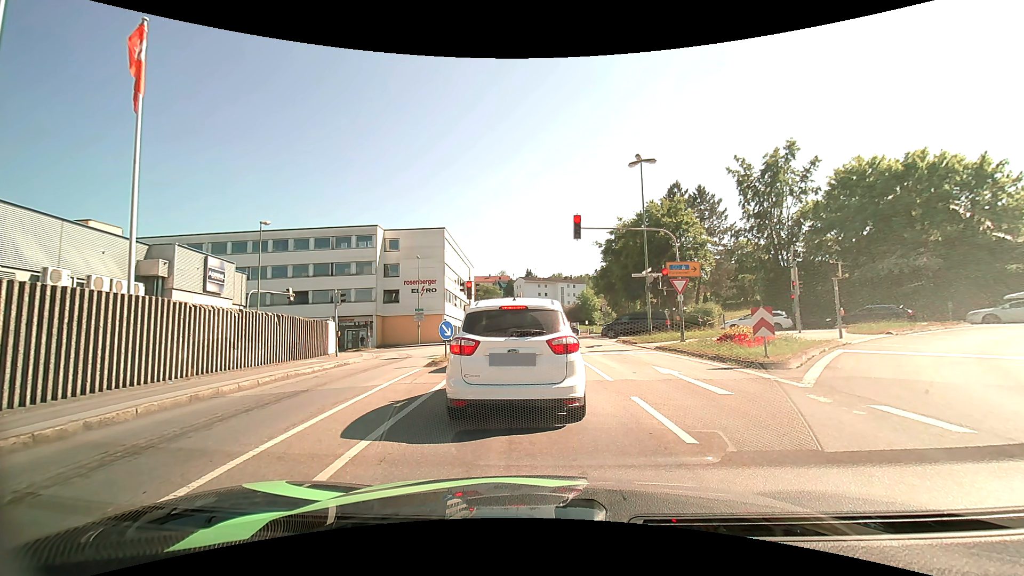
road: tertiary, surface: asphalt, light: Day
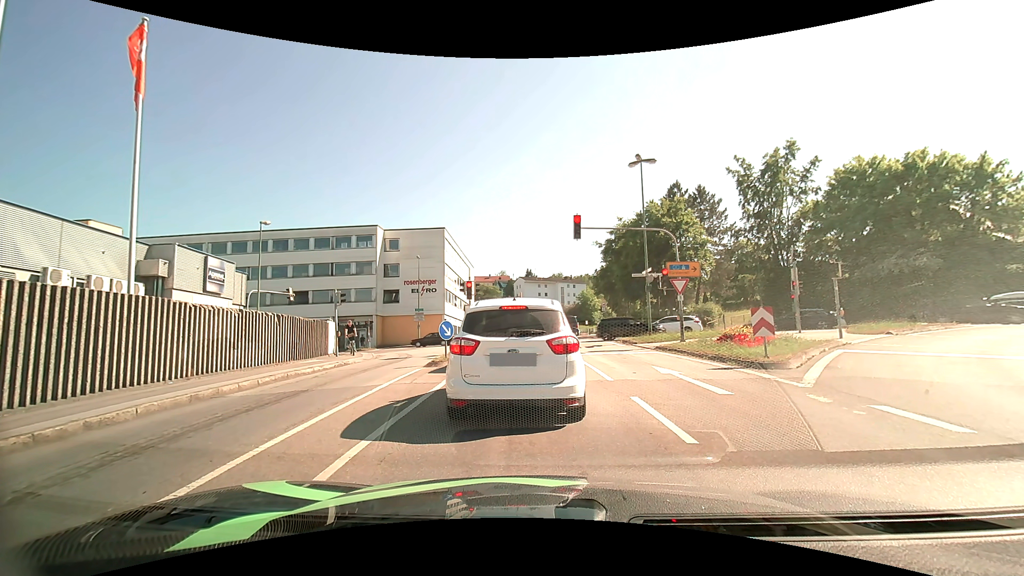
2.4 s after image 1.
(0.0, 0.0) m; 0°
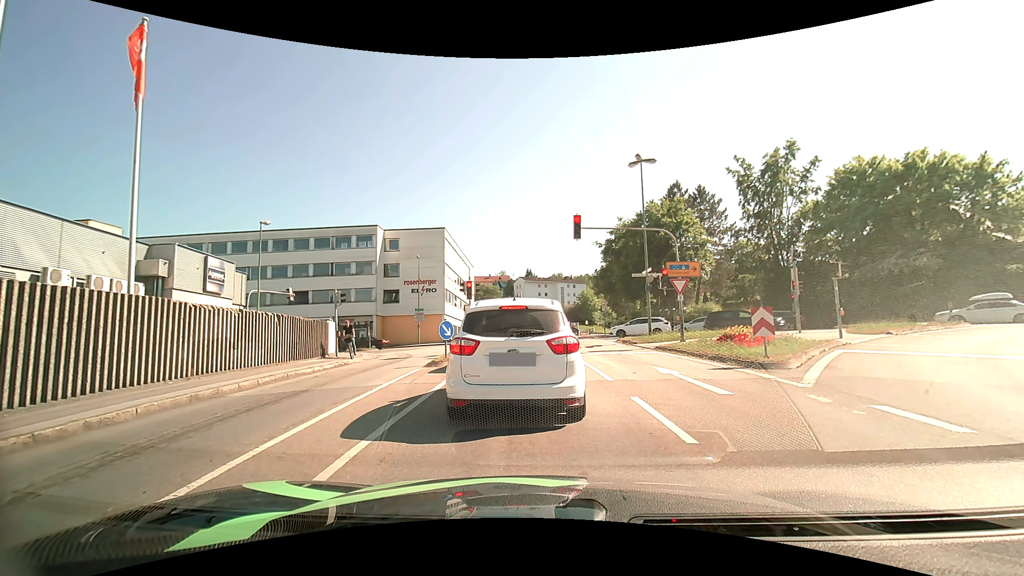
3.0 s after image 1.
(0.0, 0.0) m; 0°
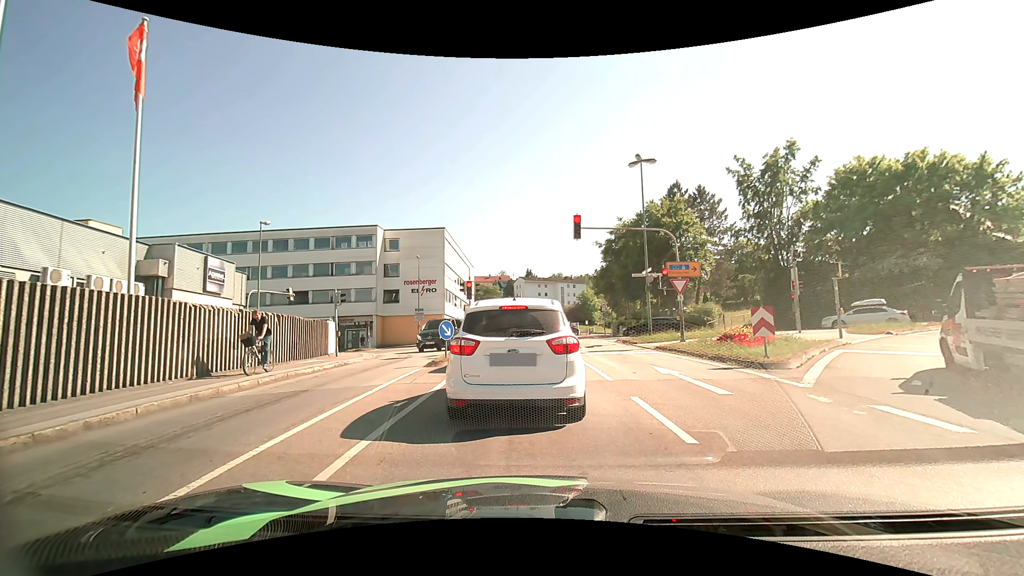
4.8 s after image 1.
(0.0, 0.0) m; 0°
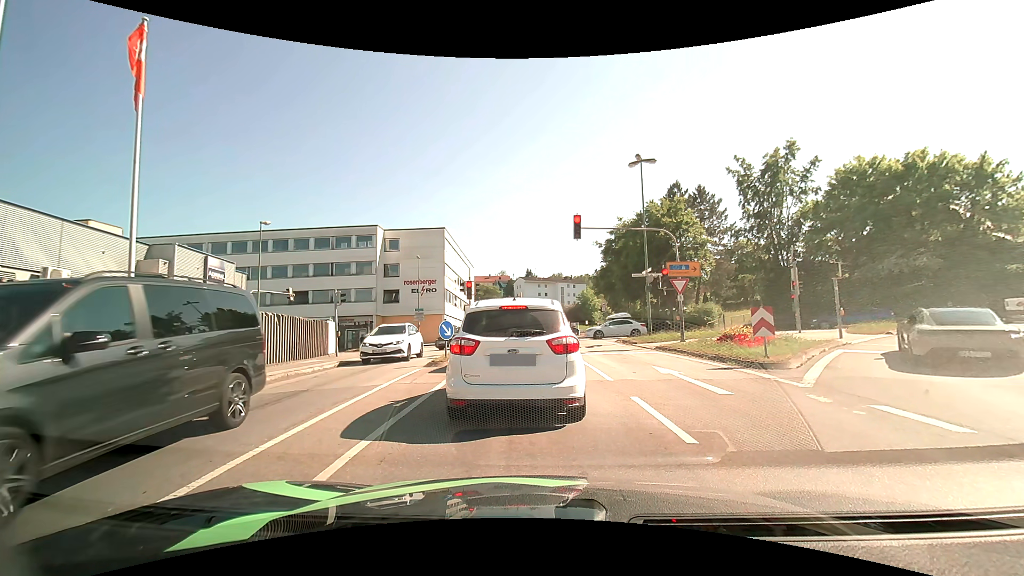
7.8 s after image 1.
(0.0, 0.0) m; 0°
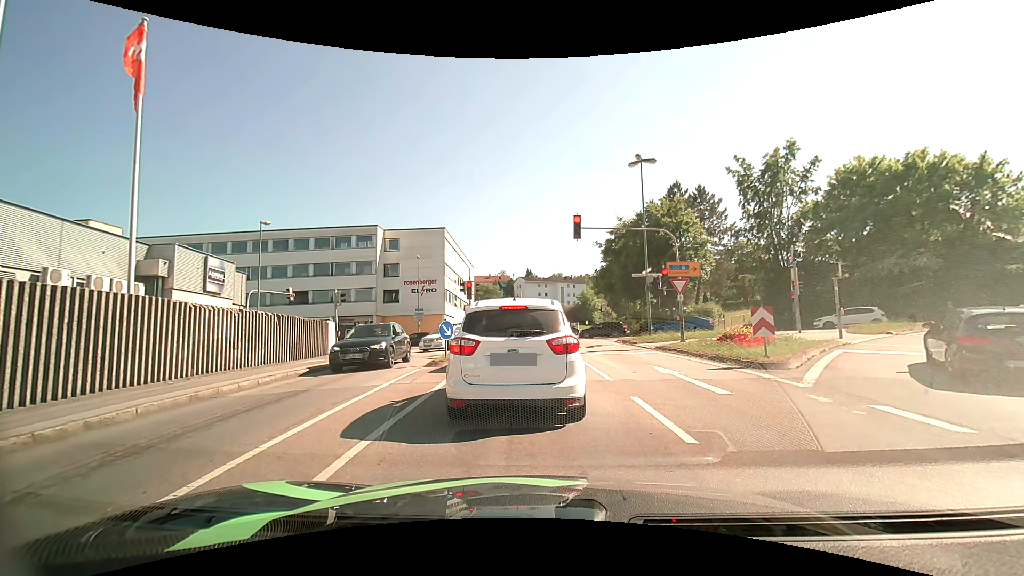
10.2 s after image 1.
(0.0, 0.0) m; 0°
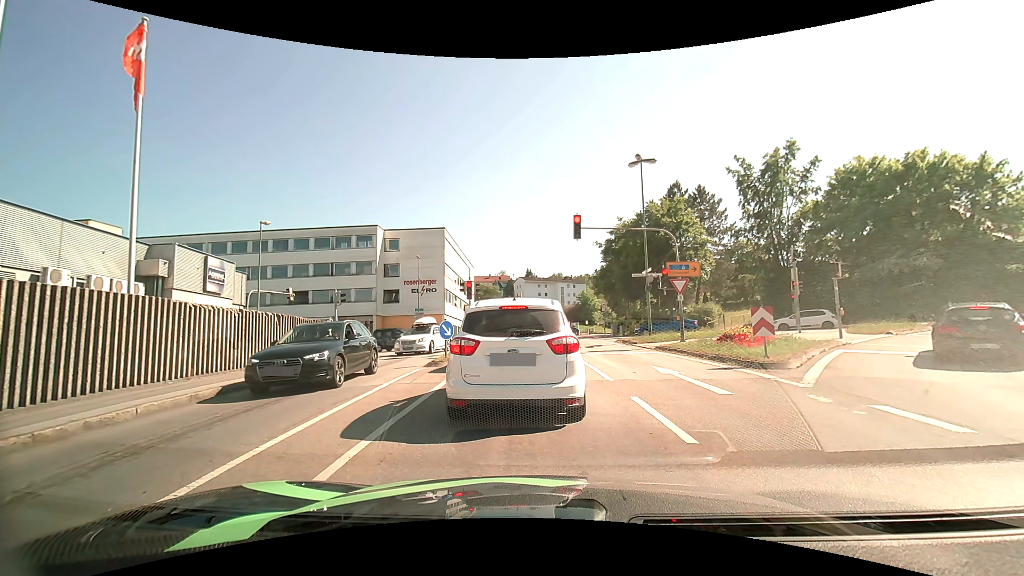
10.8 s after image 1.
(0.0, 0.0) m; 0°
(0, +10) (0, +20) (-1, +30) (-3, +40) (-9, +48) (-18, +52) (-28, +53) (-38, +52) (-48, +52) (-58, +52) m
